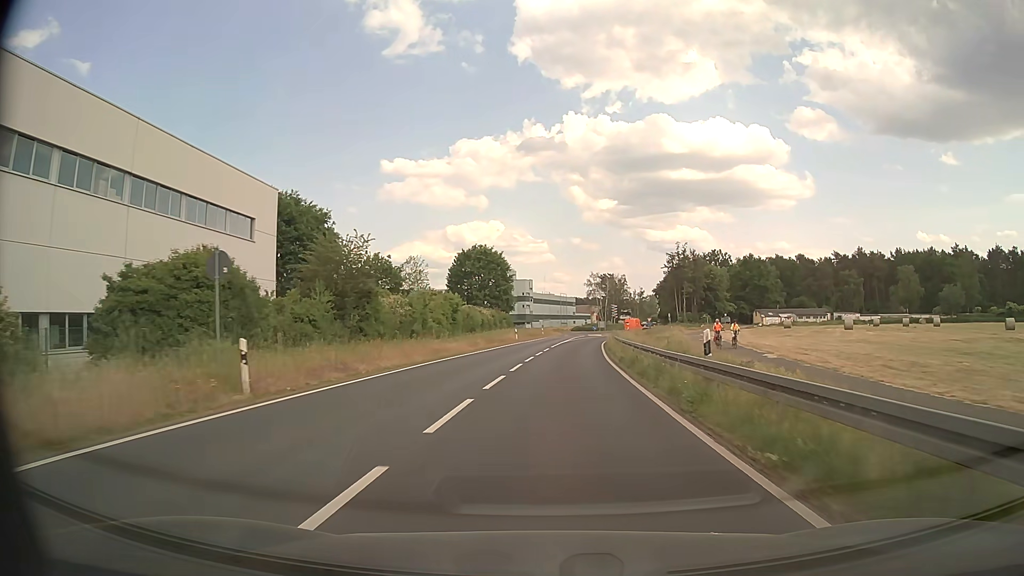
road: secondary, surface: asphalt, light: Day
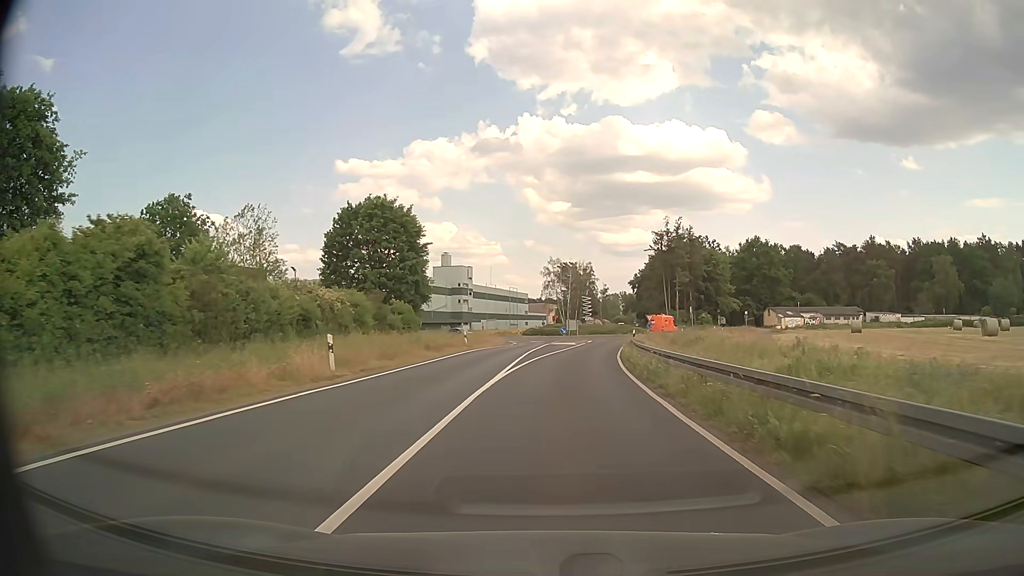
(+1.5, +43.0) m; +4°
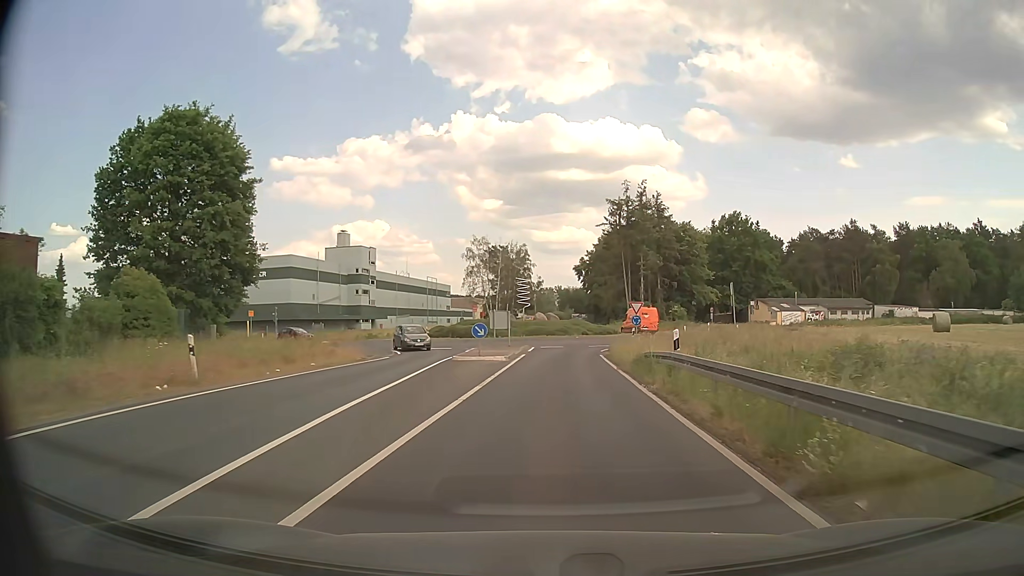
(+1.2, +29.6) m; +6°
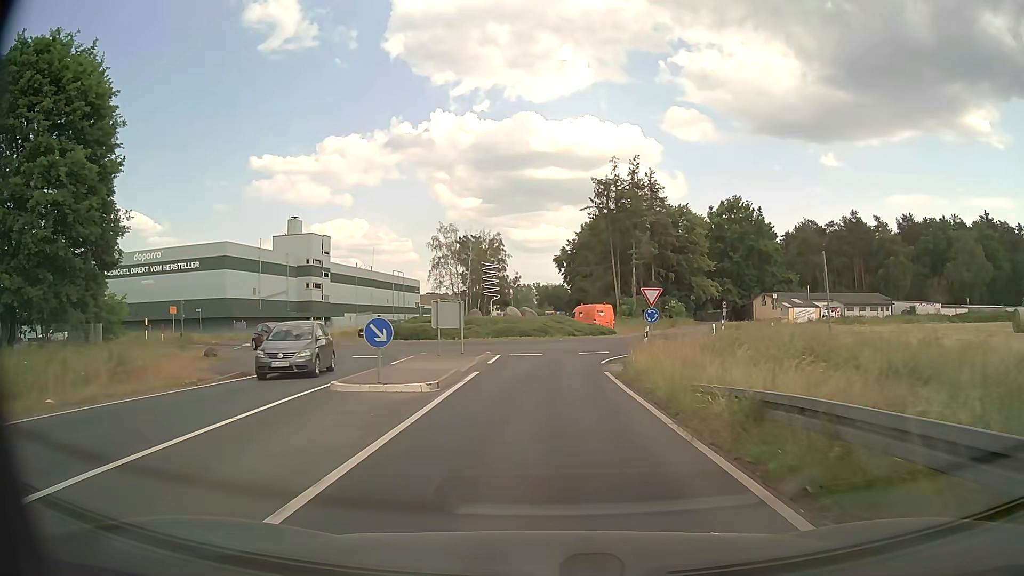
(+0.3, +12.8) m; +2°
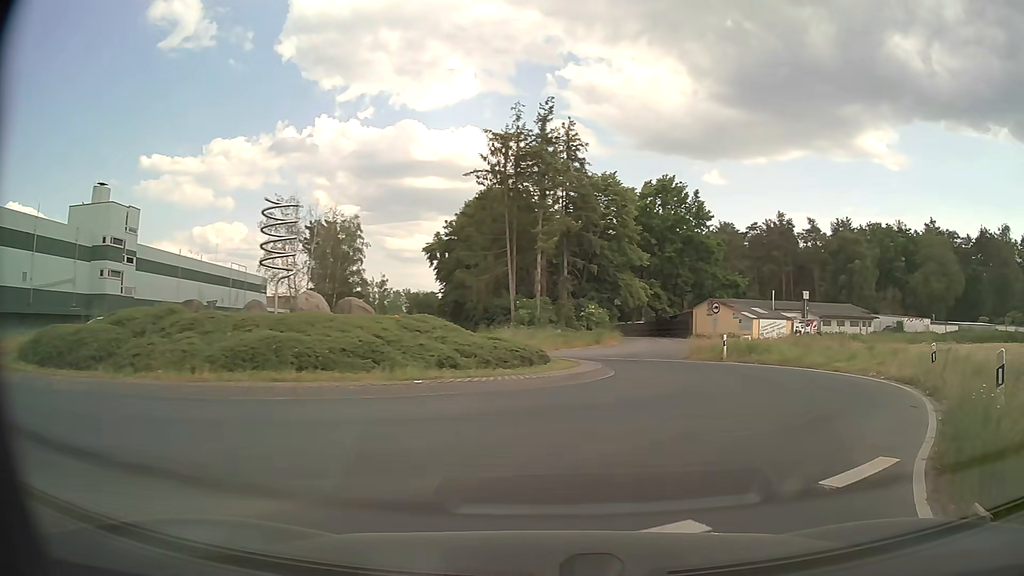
(+0.5, +24.6) m; +10°
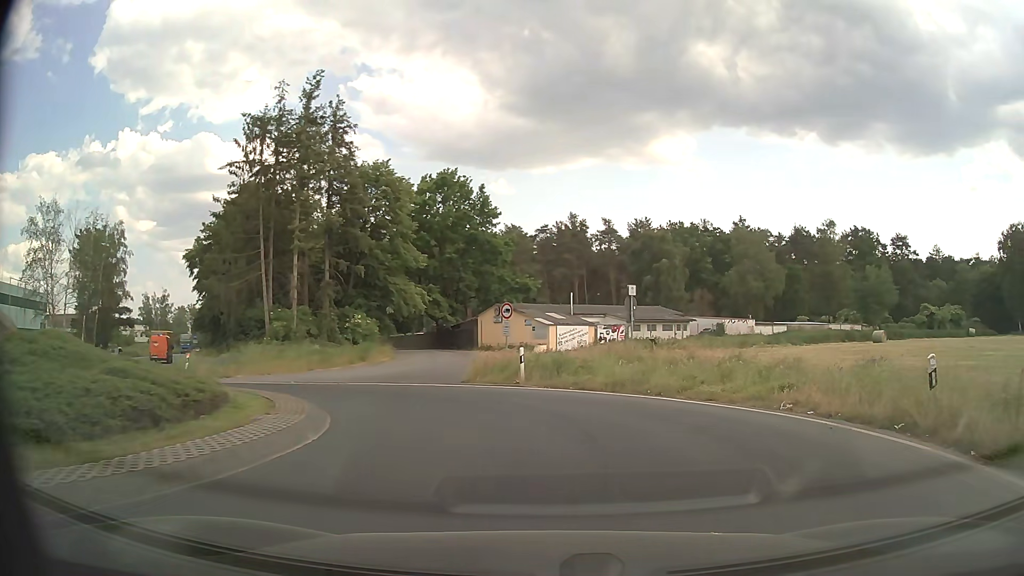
(+1.4, +8.5) m; +19°
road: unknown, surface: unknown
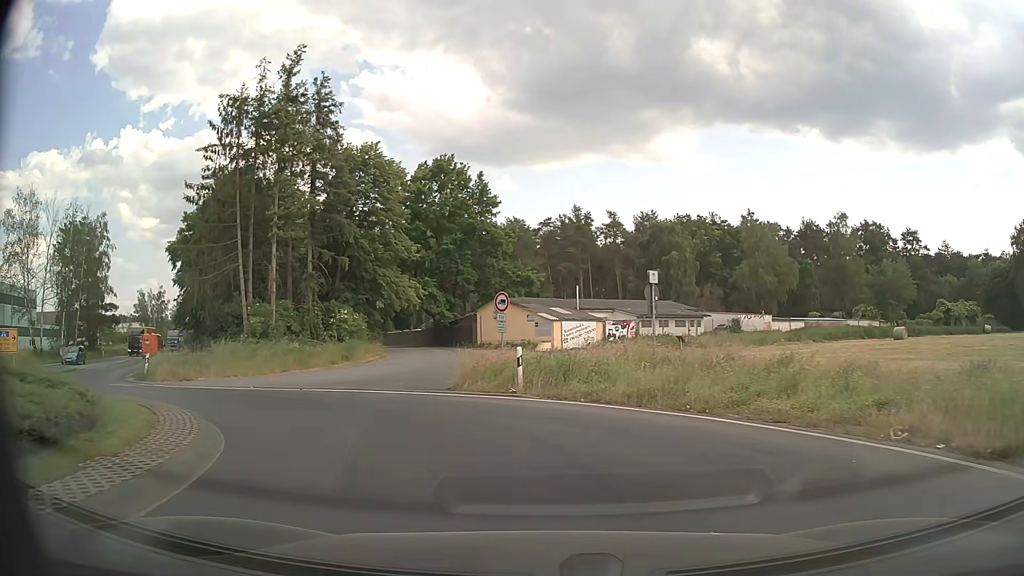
(0.0, +4.2) m; 0°
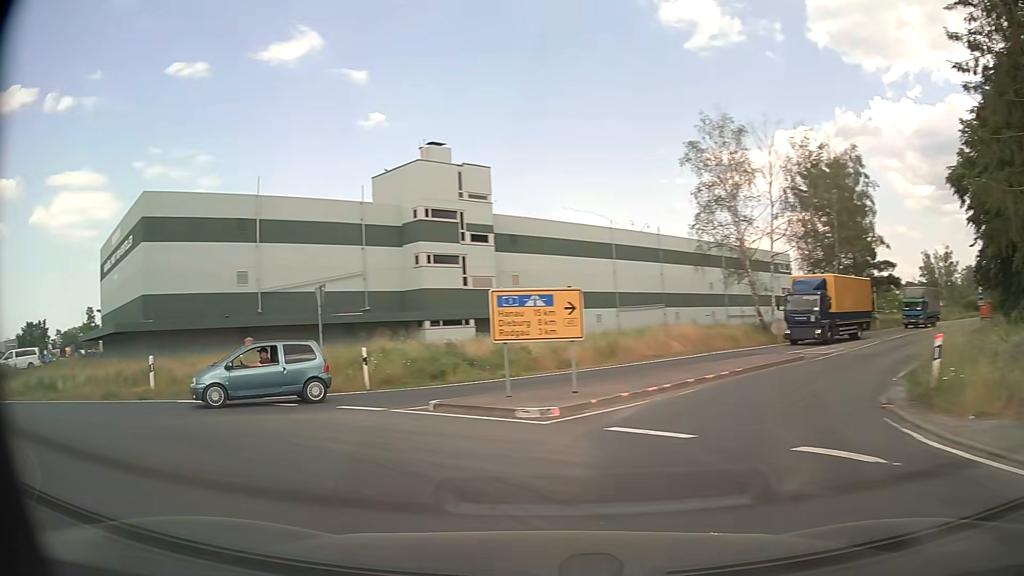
(-8.5, +16.6) m; -67°
(-4, +9) (-13, +13) (-23, +16) (-31, +21) (-39, +27) (-46, +34) (-53, +42) (-59, +49) (-65, +57) (-72, +65) m
